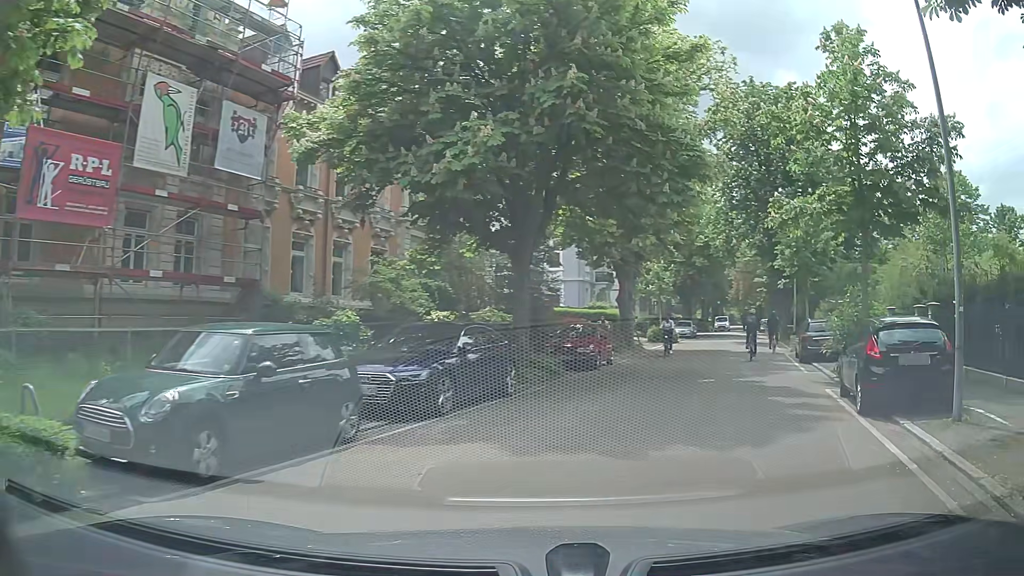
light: Day
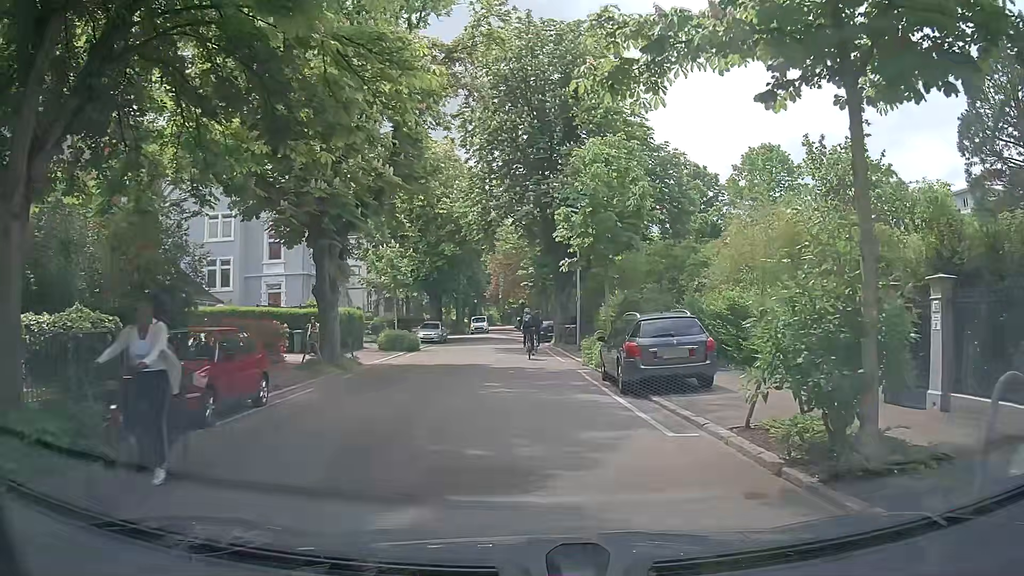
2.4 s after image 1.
(+2.3, +10.9) m; +18°
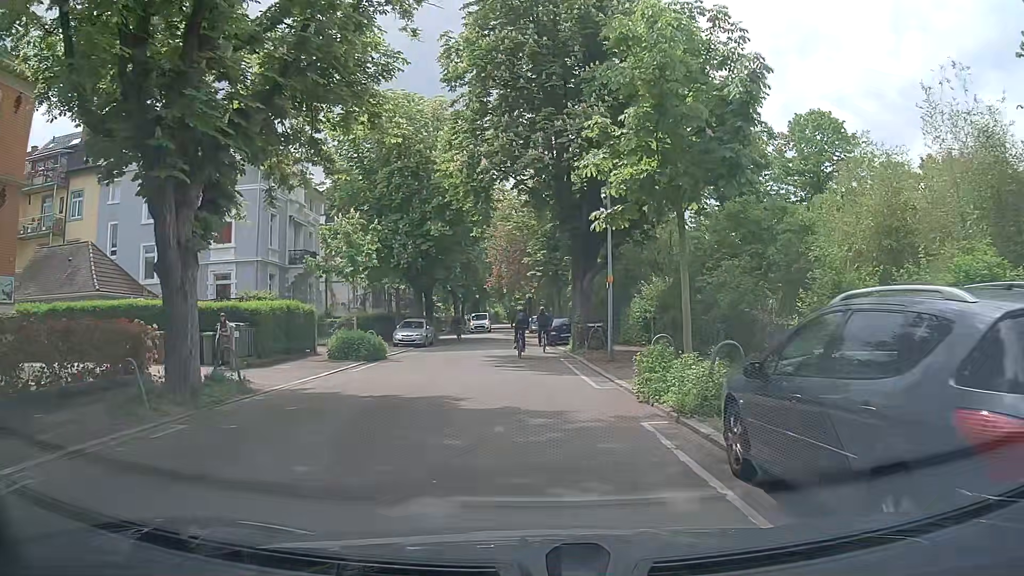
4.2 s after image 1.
(-0.1, +9.9) m; -1°
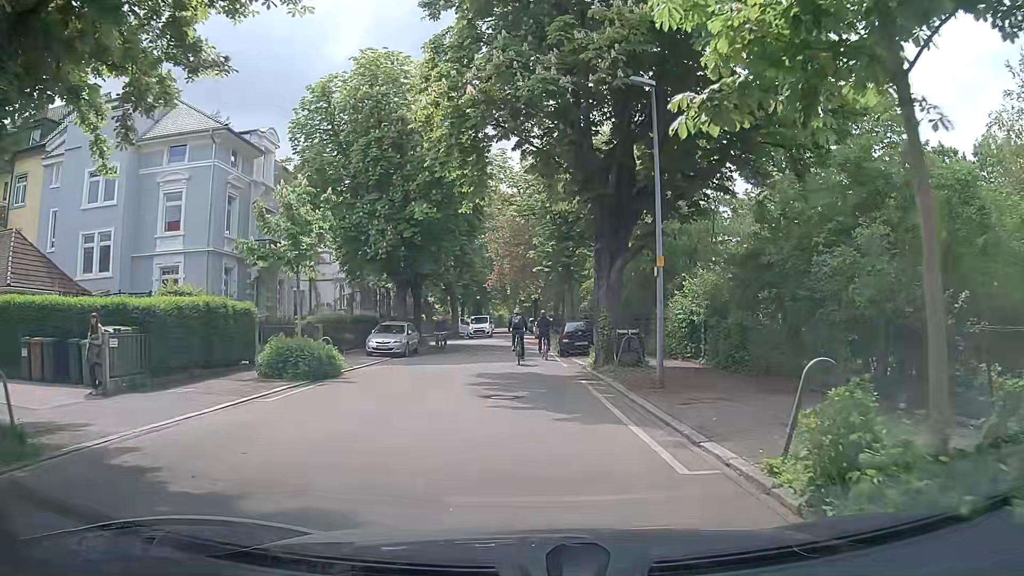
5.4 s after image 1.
(0.0, +7.1) m; 0°
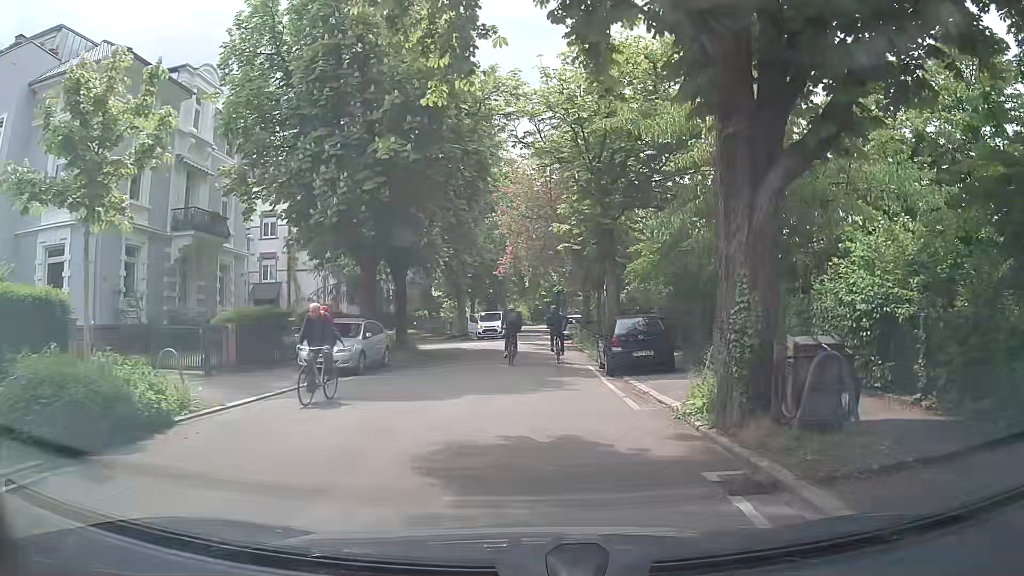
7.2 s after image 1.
(-0.3, +10.8) m; -2°
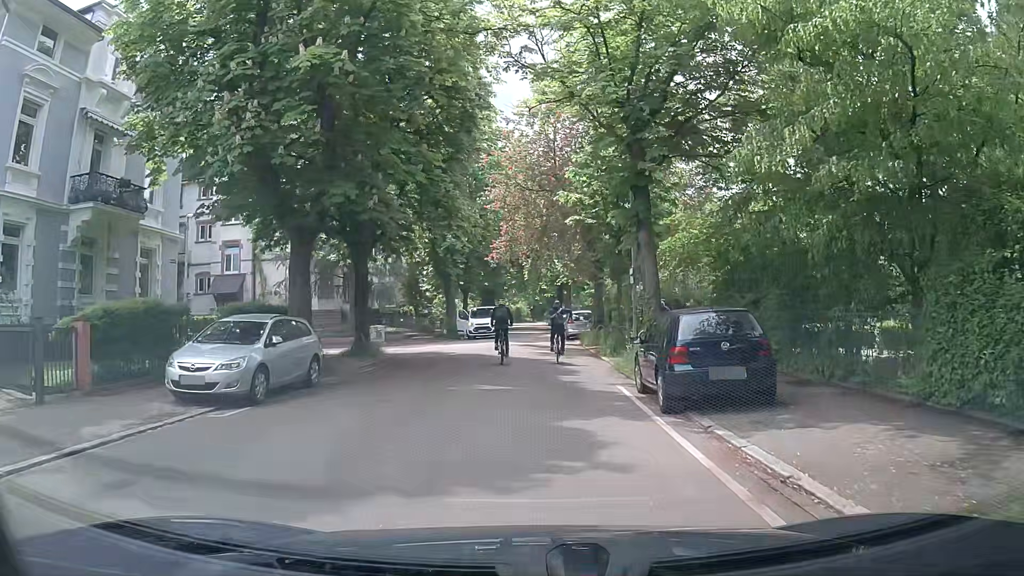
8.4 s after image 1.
(0.0, +7.1) m; -2°
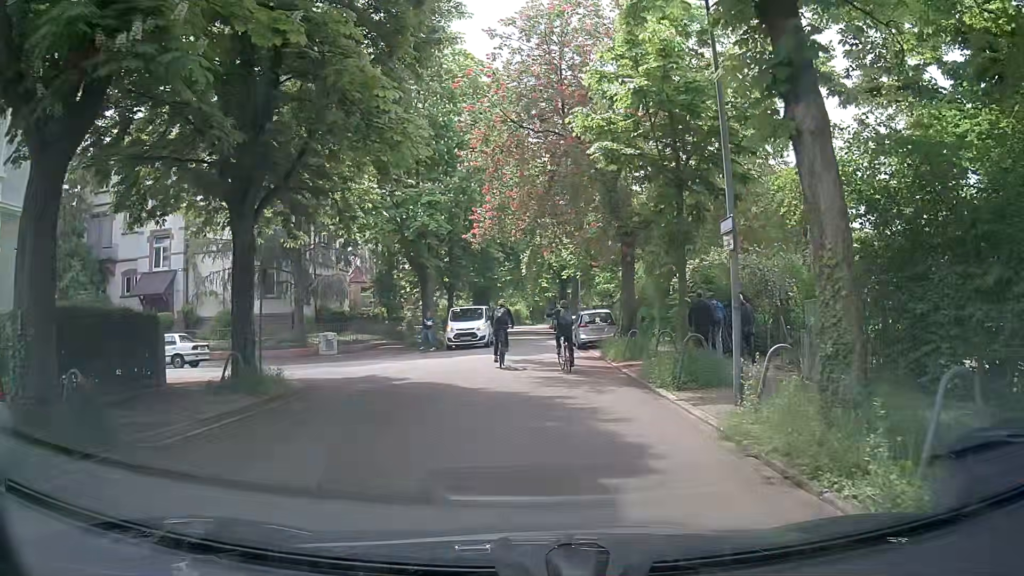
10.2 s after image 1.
(+0.3, +9.8) m; +2°
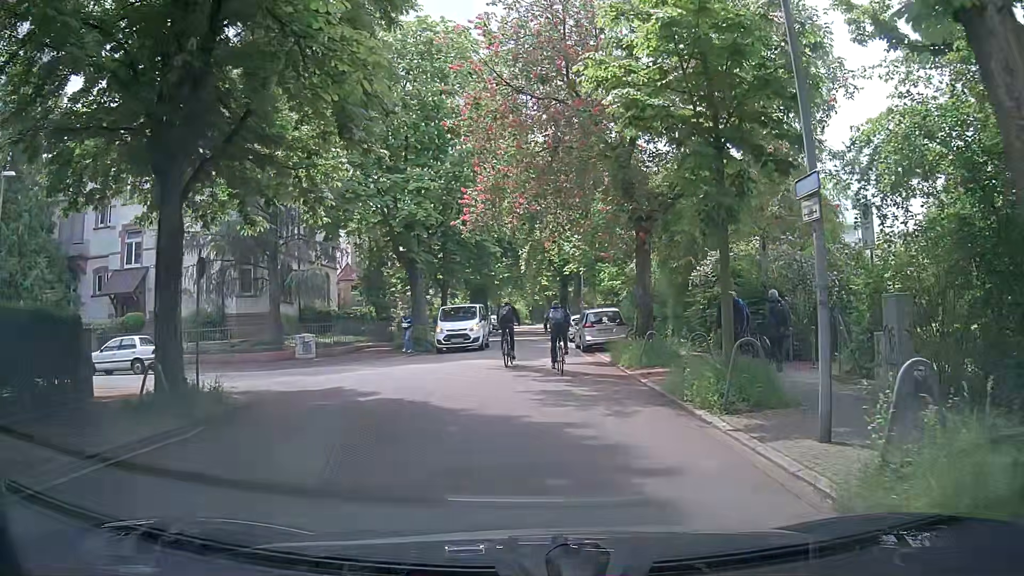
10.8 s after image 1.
(0.0, +3.1) m; 0°
